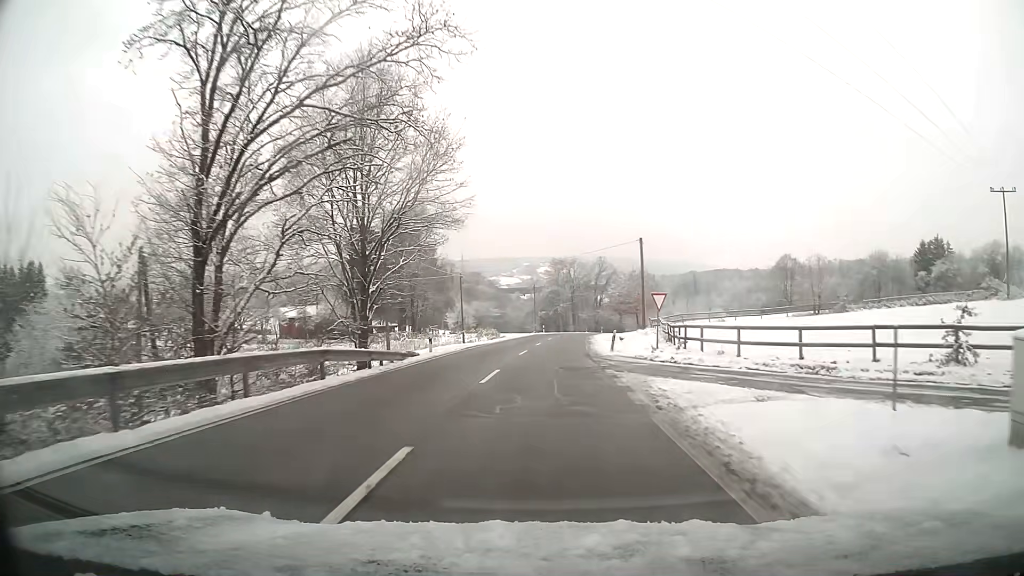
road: tertiary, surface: asphalt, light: Day
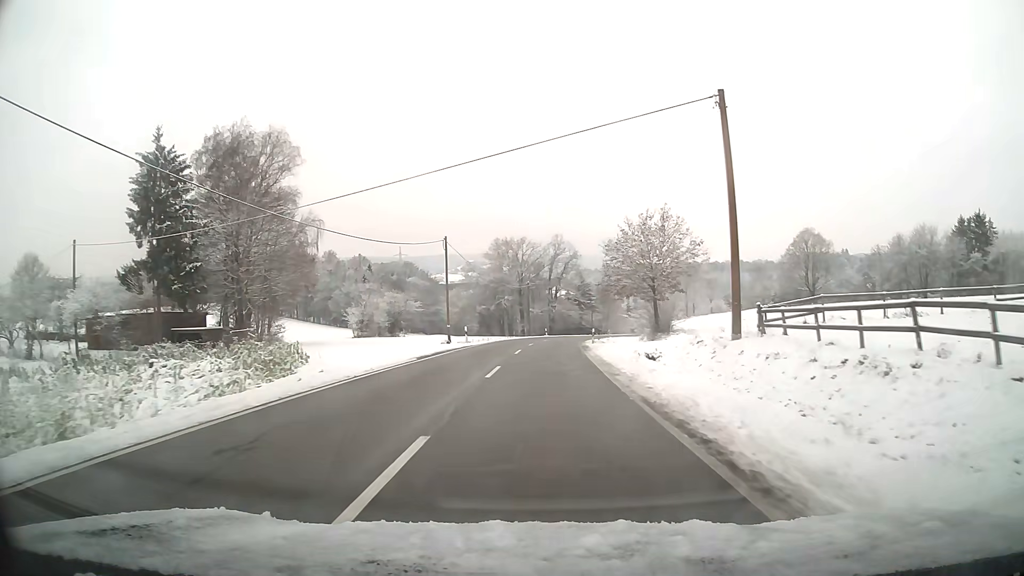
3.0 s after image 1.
(+1.9, +48.0) m; +4°
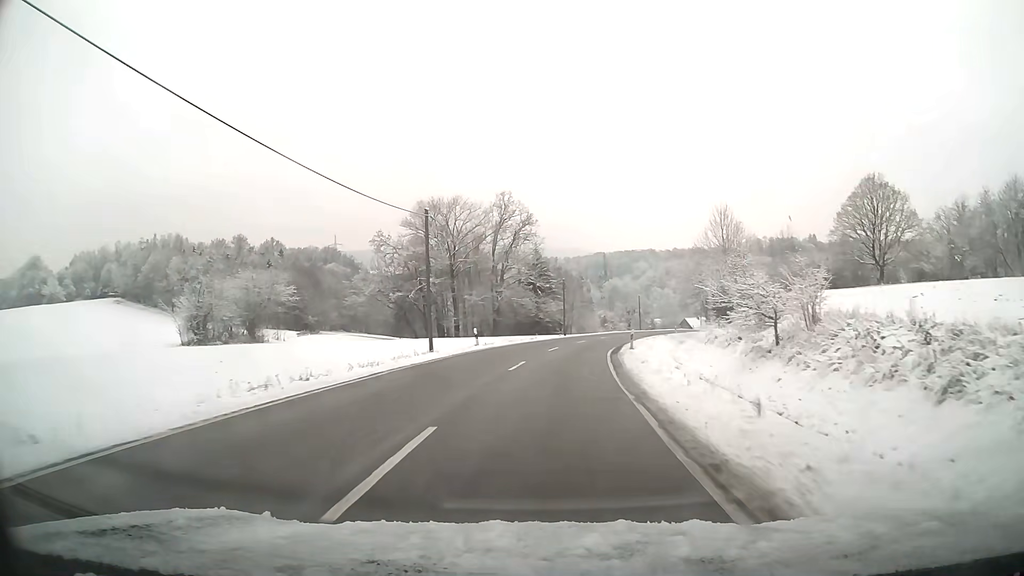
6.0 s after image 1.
(+1.8, +47.9) m; +5°
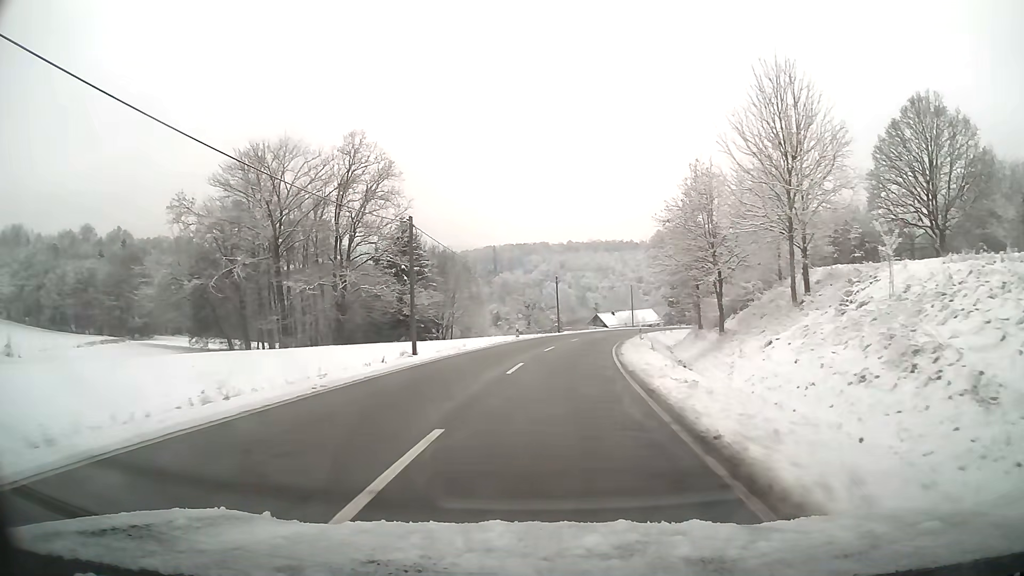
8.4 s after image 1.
(+3.0, +38.7) m; +9°
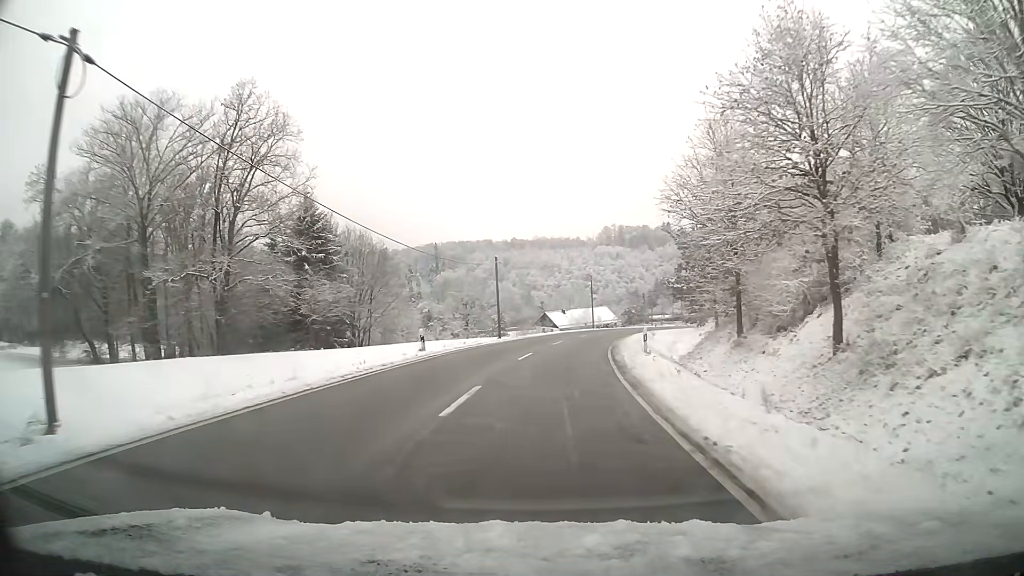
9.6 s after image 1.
(+0.8, +19.4) m; +5°
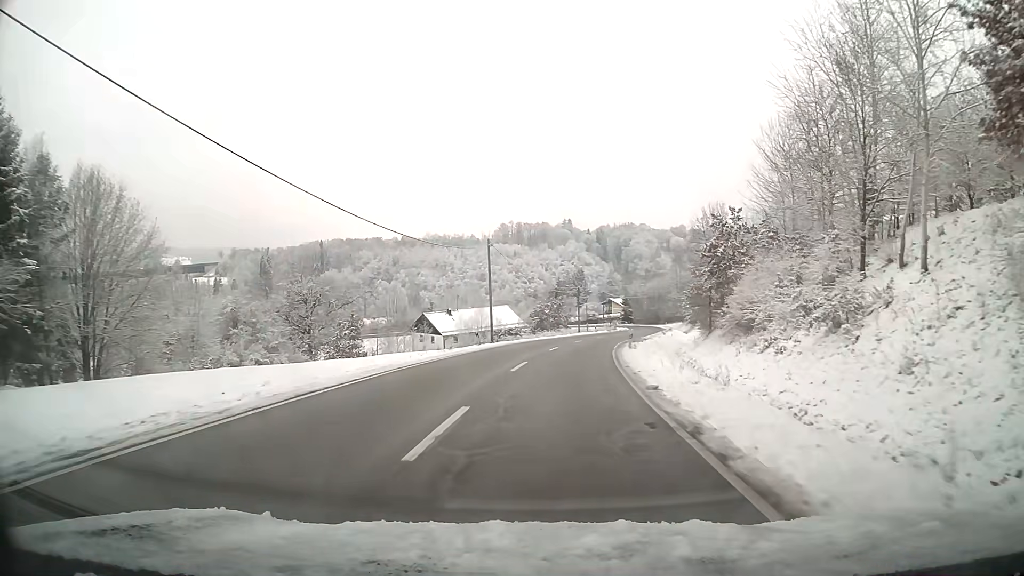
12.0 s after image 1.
(+3.0, +39.2) m; +9°
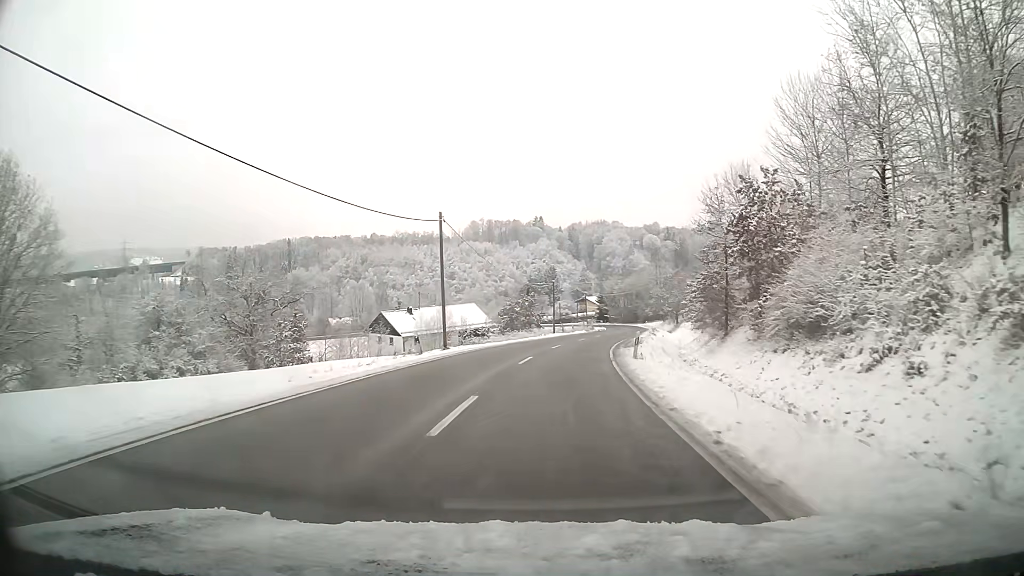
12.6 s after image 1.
(+0.2, +10.0) m; +2°
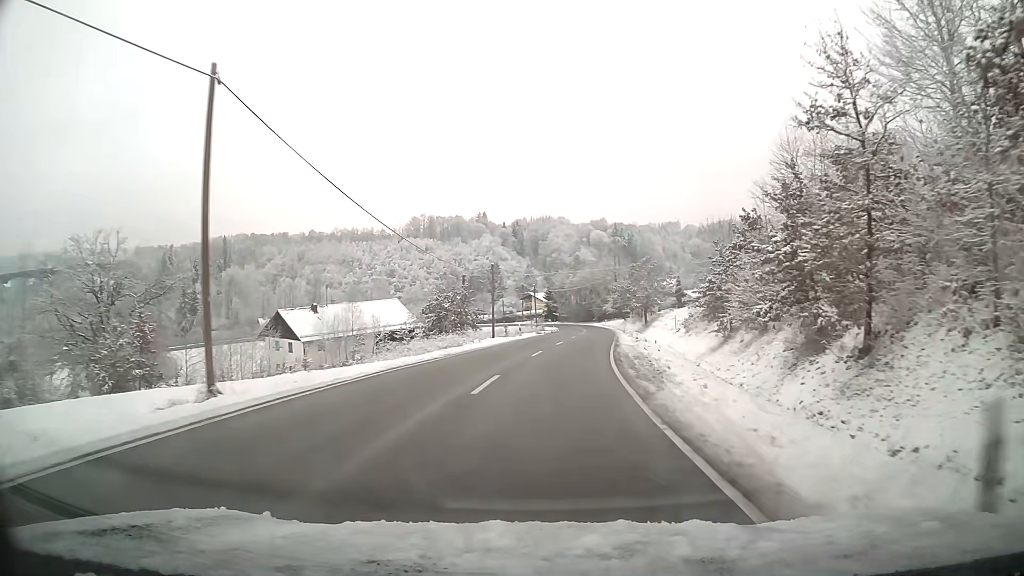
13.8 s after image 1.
(+0.8, +20.3) m; +5°
(0, +10) (+1, +20) (+2, +30) (+3, +40) (+4, +50) (+5, +60) (+5, +70) (+6, +80) (+7, +90) (+7, +100) m
